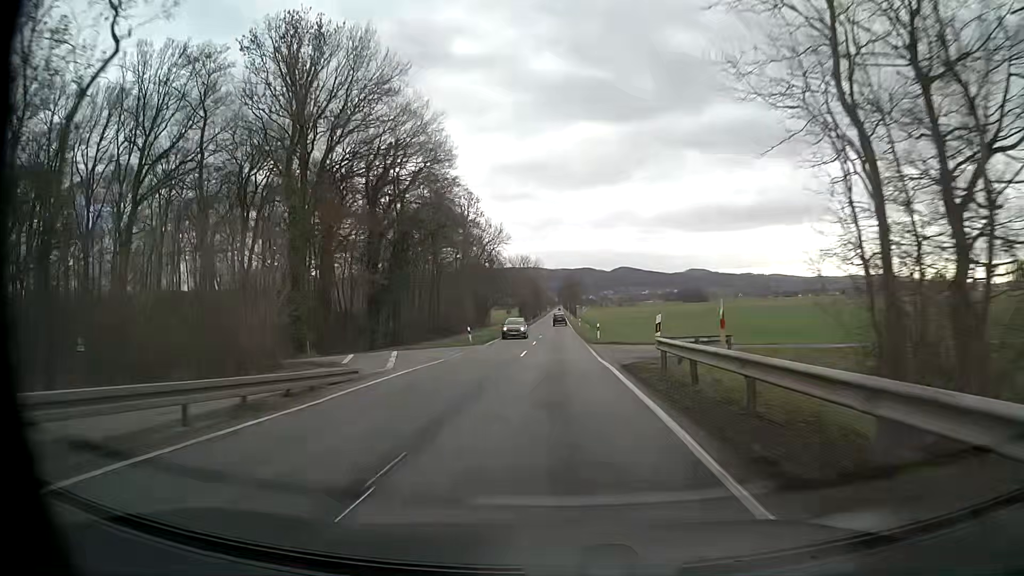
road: tertiary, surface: asphalt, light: Day
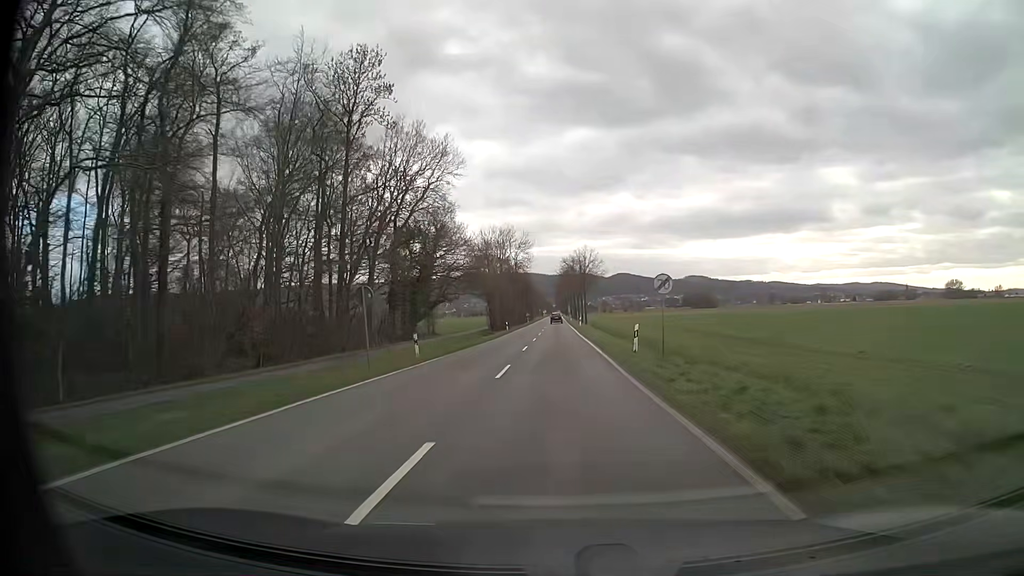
(+0.3, +60.3) m; +1°
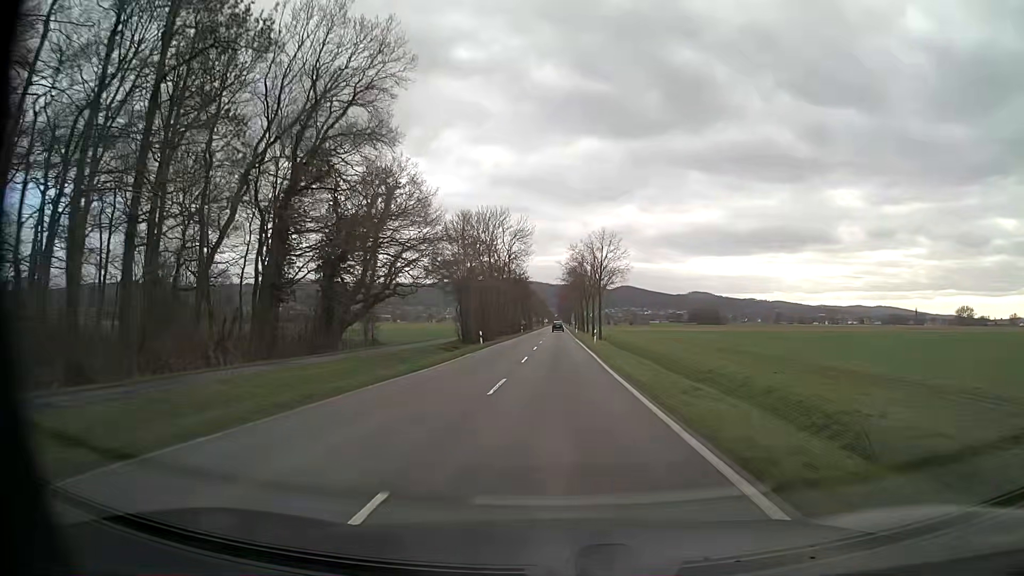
(-0.1, +26.3) m; 0°
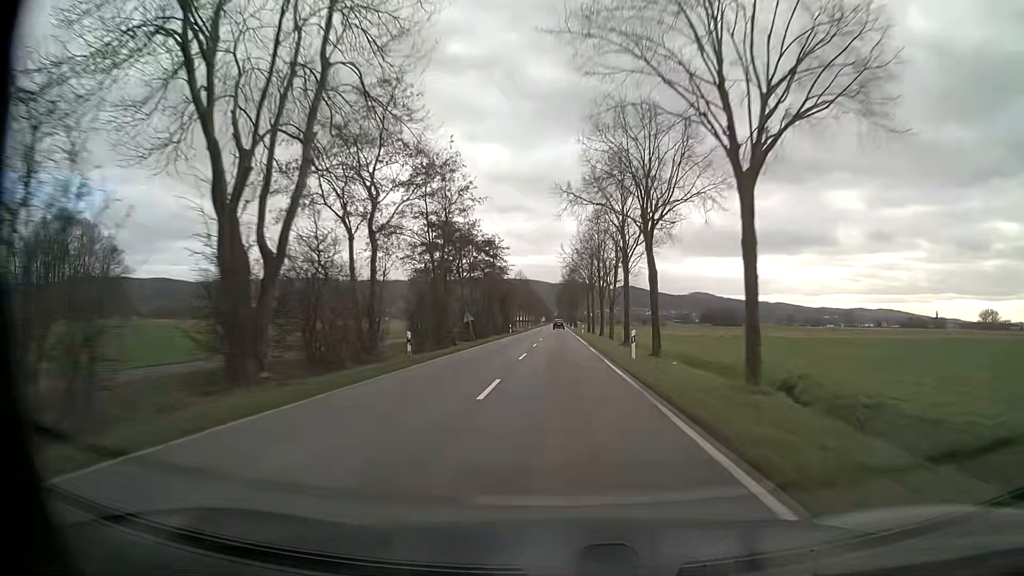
(+0.2, +75.0) m; 0°
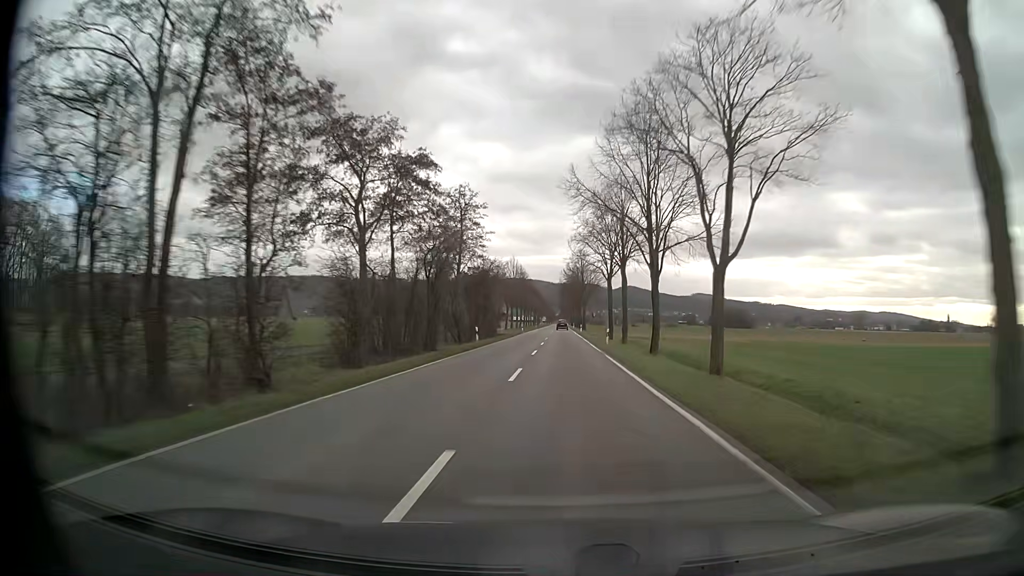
(-0.1, +32.8) m; 0°
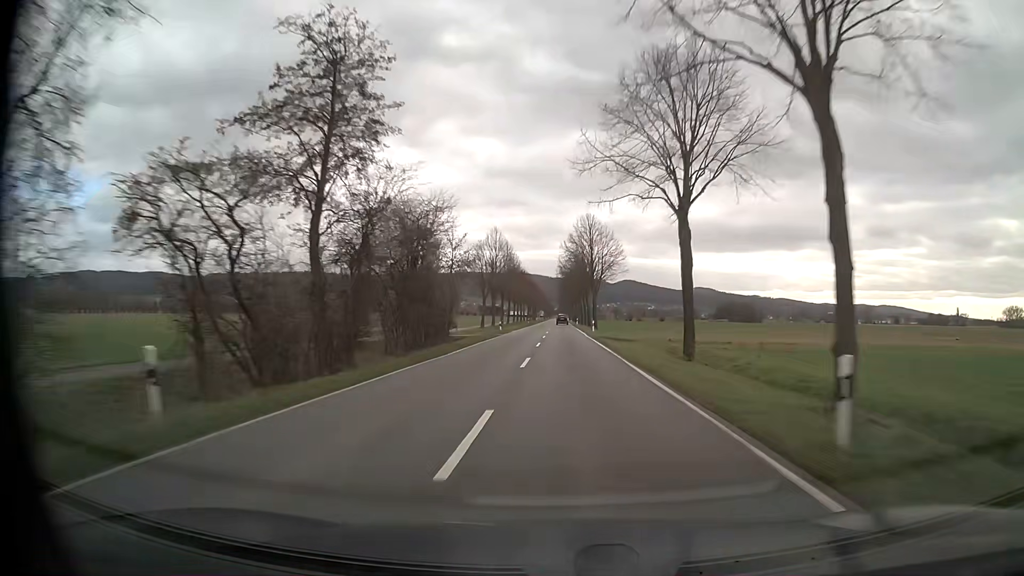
(0.0, +33.5) m; 0°
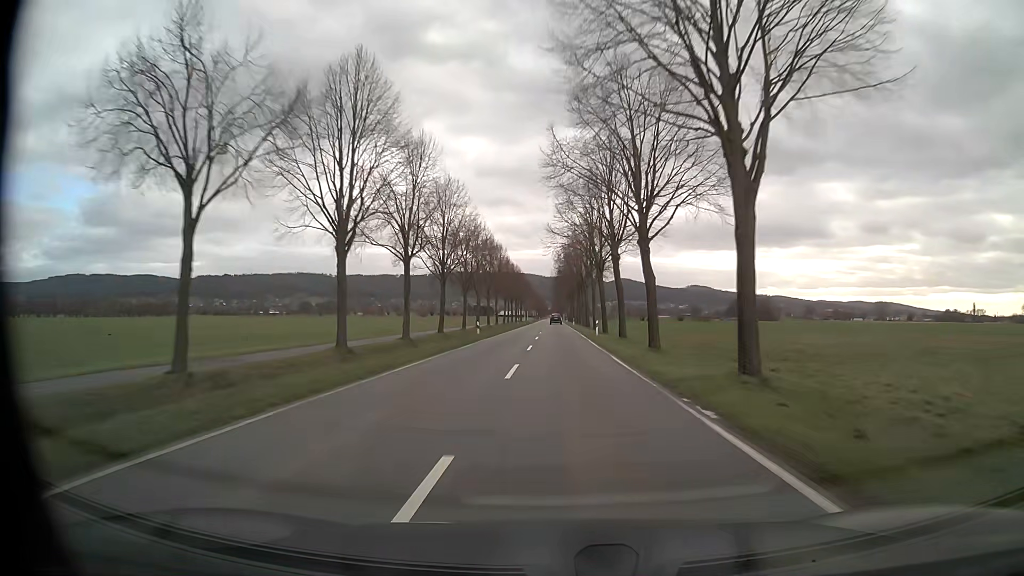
(0.0, +62.9) m; 0°
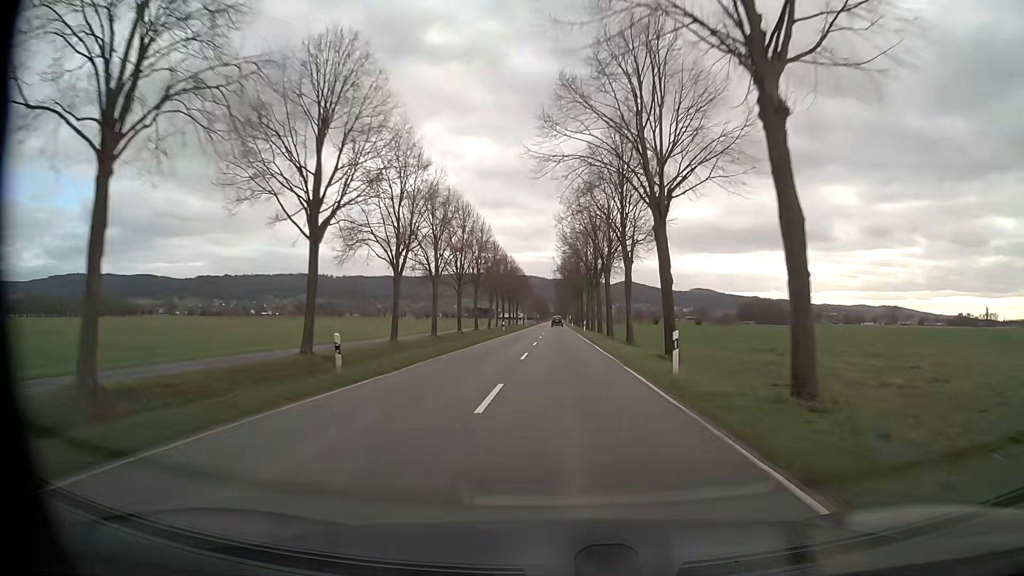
(-0.1, +29.0) m; 0°
(0, +10) (0, +20) (0, +30) (0, +40) (0, +50) (0, +60) (0, +70) (0, +80) (0, +90) (0, +100) m
